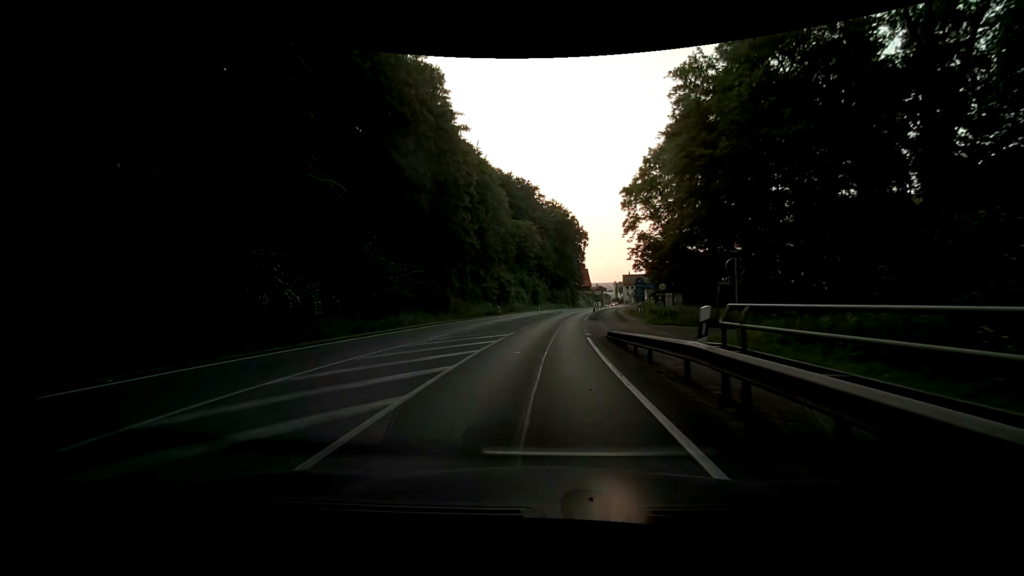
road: primary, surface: asphalt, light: Day
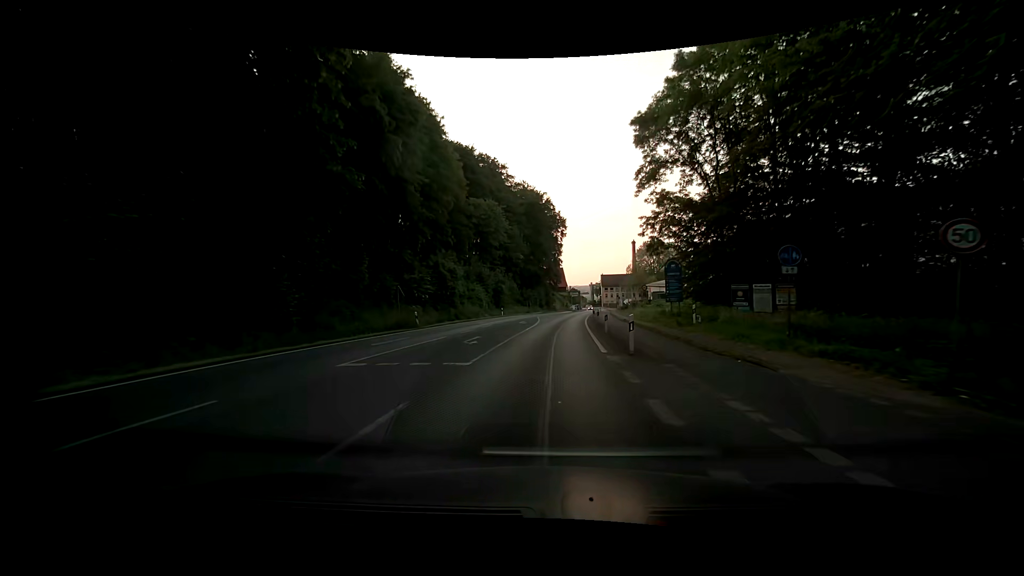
(+0.8, +28.1) m; +2°
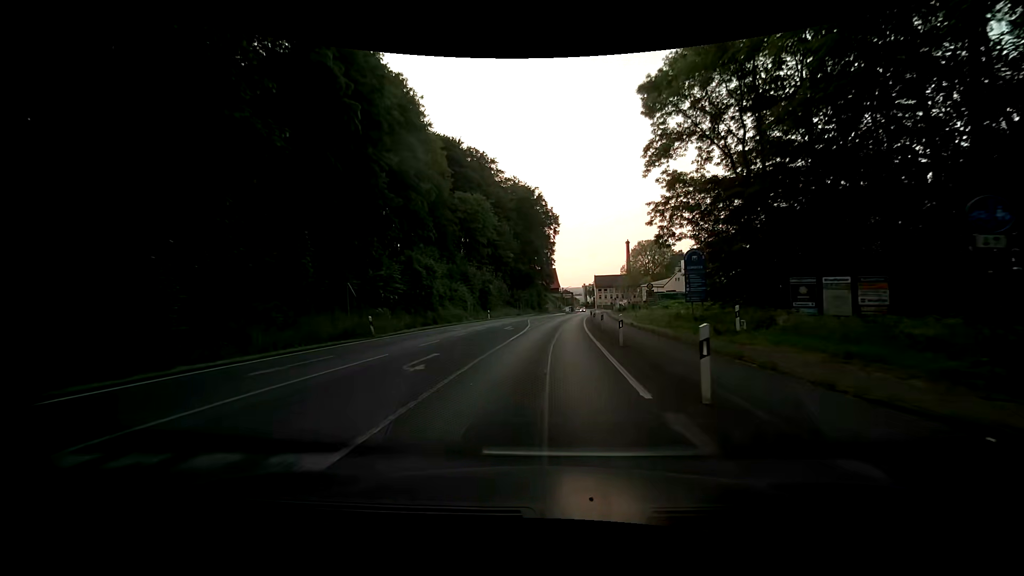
(+0.1, +7.0) m; 0°
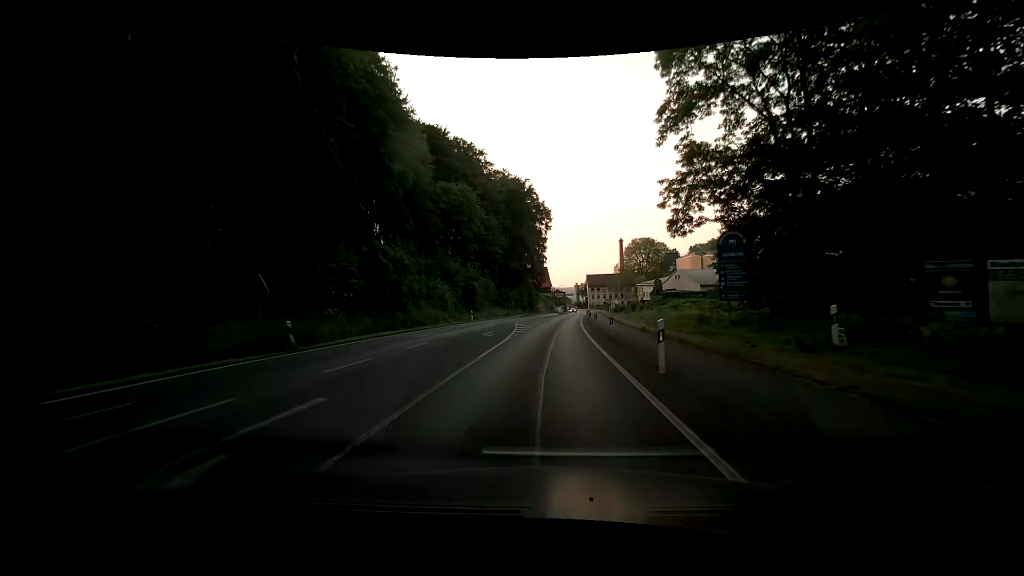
(+0.2, +7.0) m; +3°
(0, +10) (0, +20) (0, +30) (0, +40) (+1, +50) (+1, +60) (+2, +70) (+3, +80) (+4, +90) (+4, +100) m
